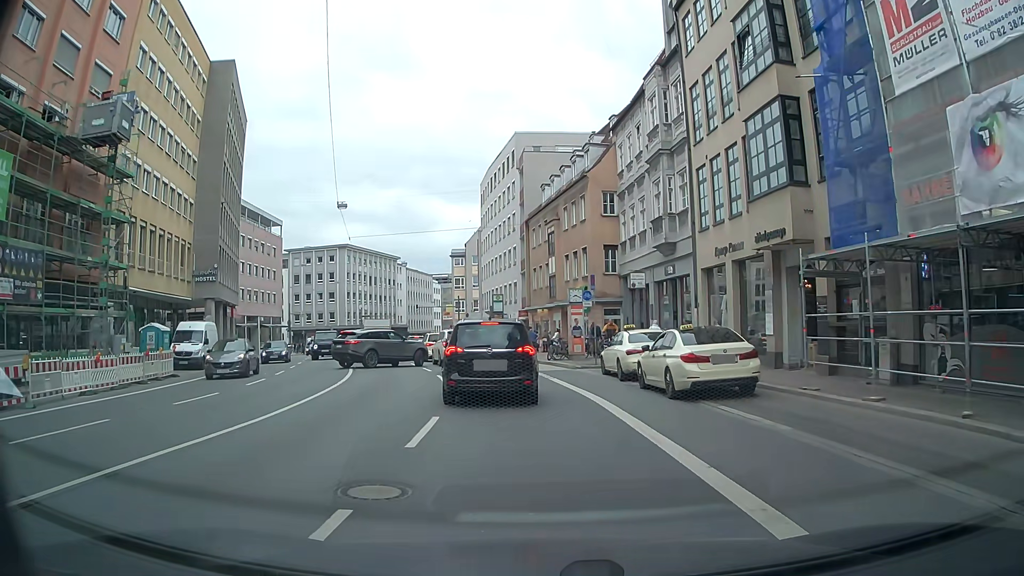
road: tertiary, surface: asphalt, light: Day
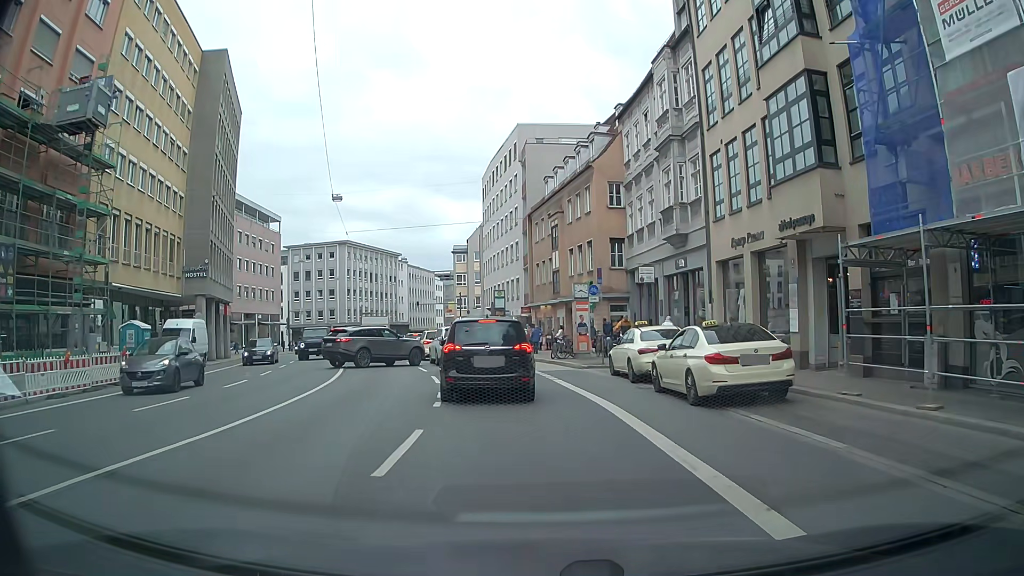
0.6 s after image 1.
(0.0, +1.7) m; 0°
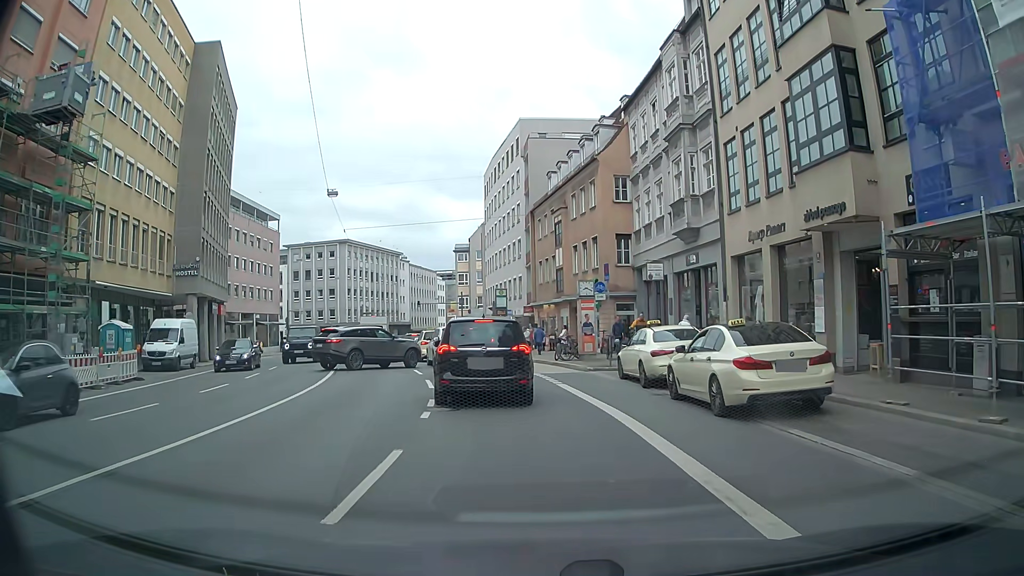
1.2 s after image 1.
(-0.1, +1.6) m; -2°
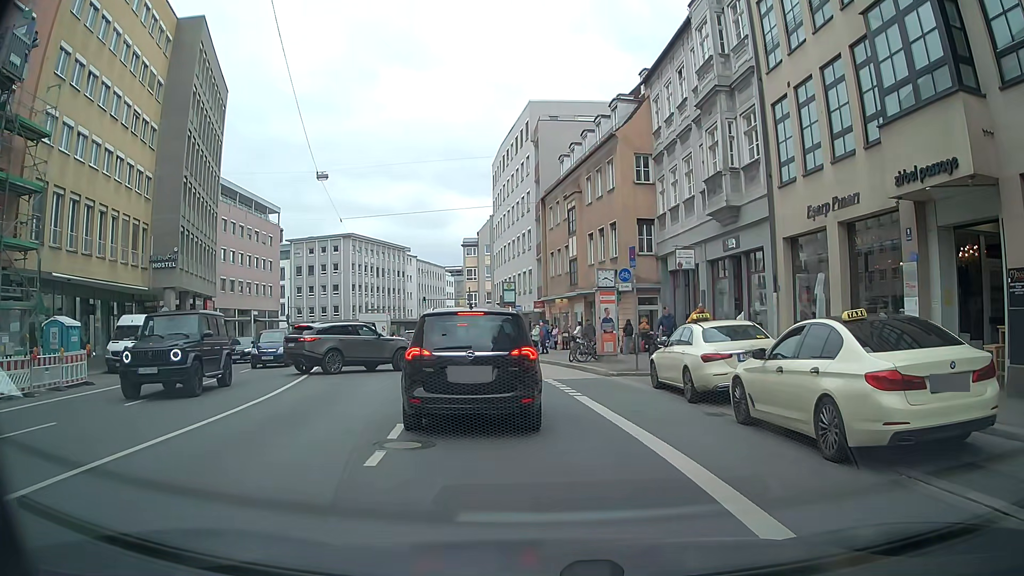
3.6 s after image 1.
(-0.1, +3.8) m; +1°
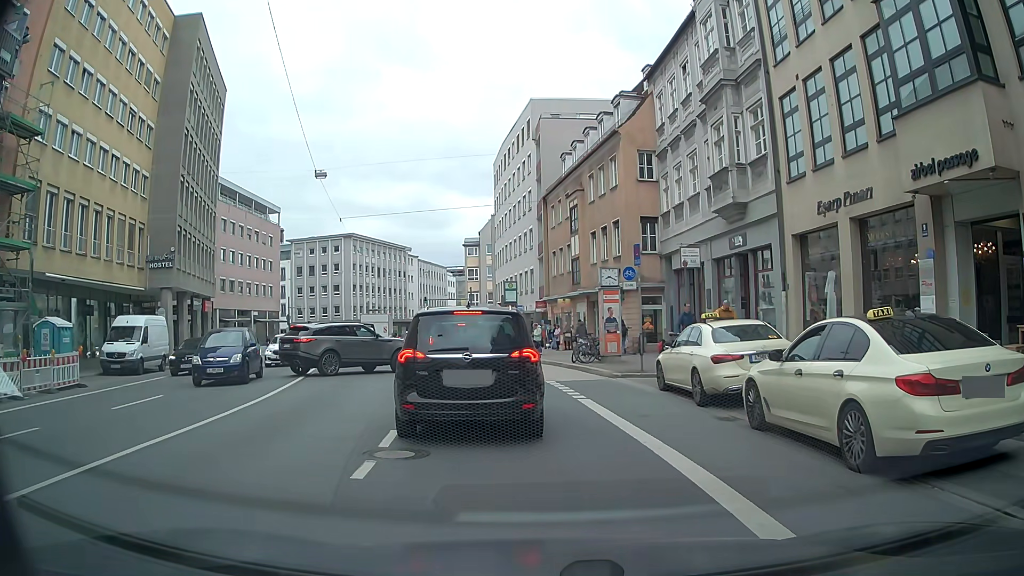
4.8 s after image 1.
(0.0, +0.5) m; 0°
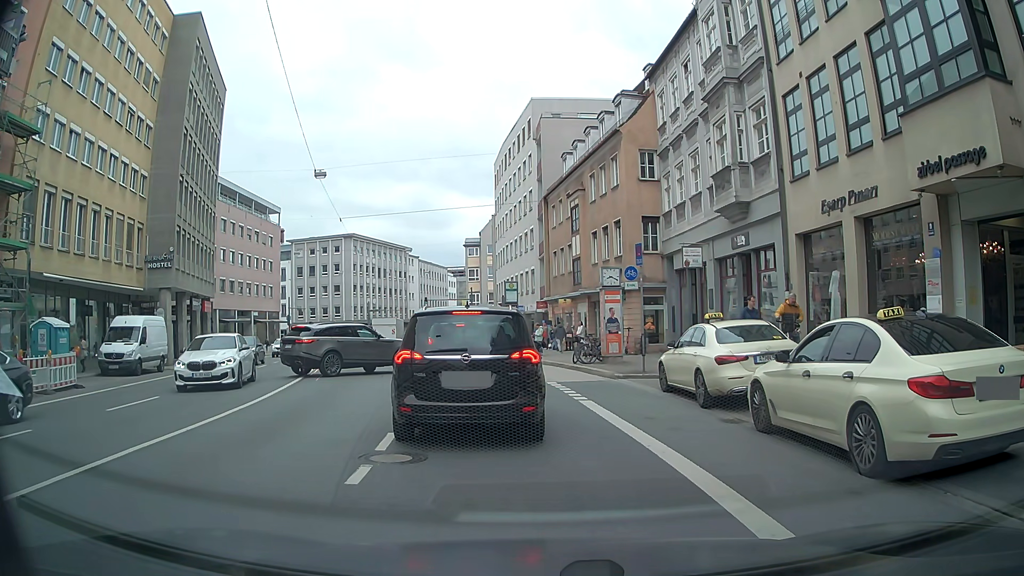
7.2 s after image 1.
(0.0, +0.3) m; 0°
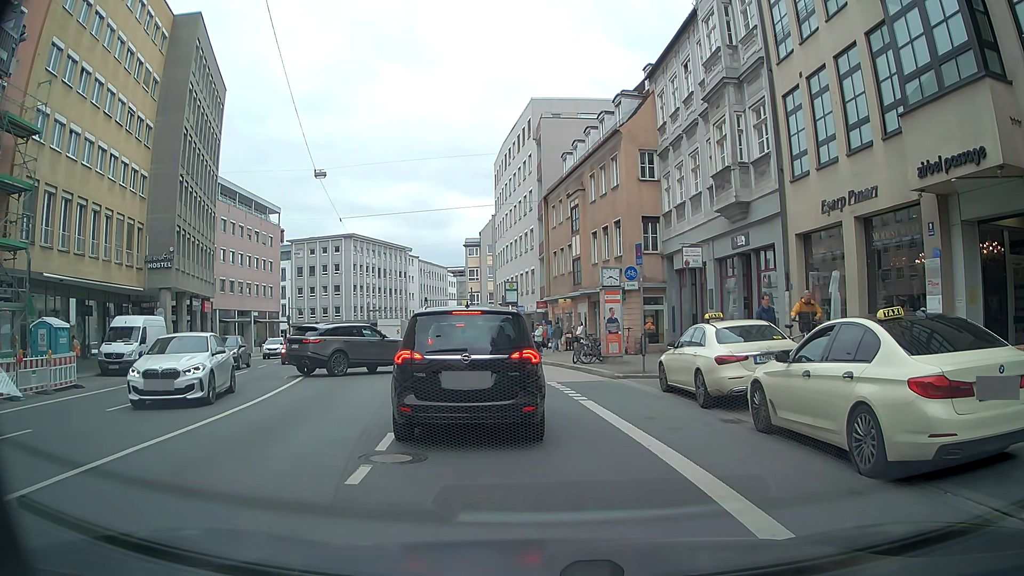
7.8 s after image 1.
(0.0, 0.0) m; 0°
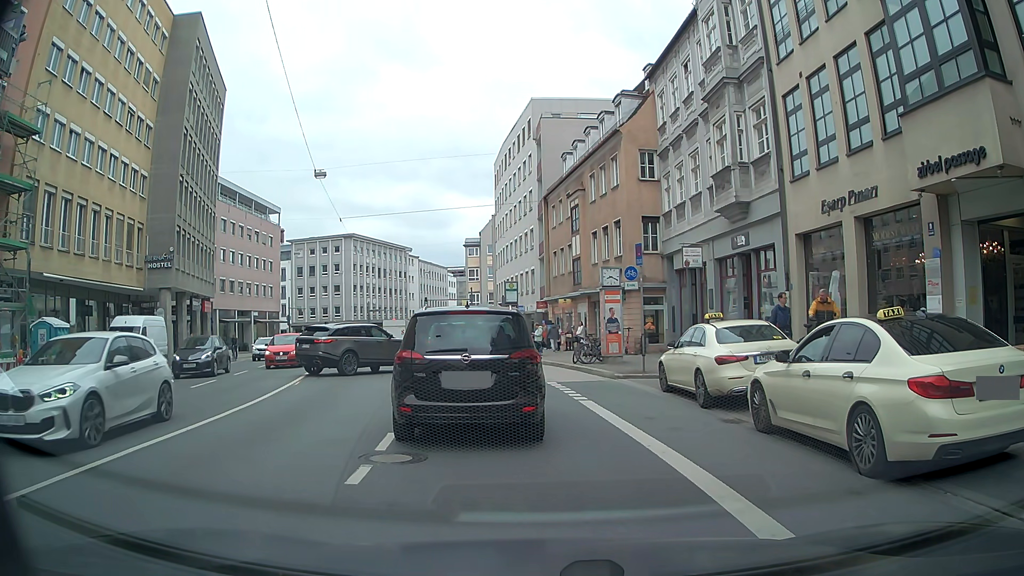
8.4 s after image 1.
(0.0, 0.0) m; 0°
